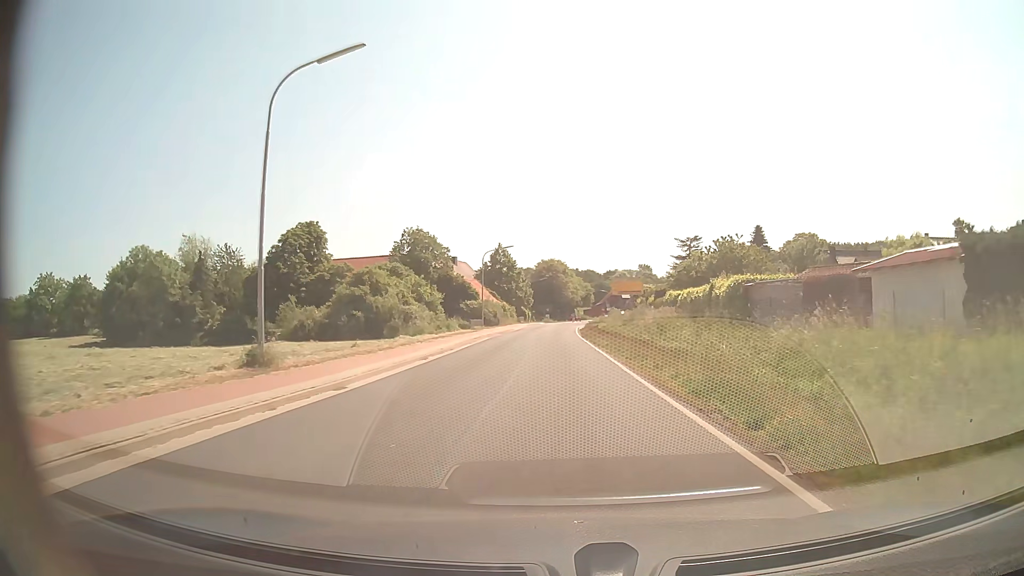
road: secondary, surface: asphalt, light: Day
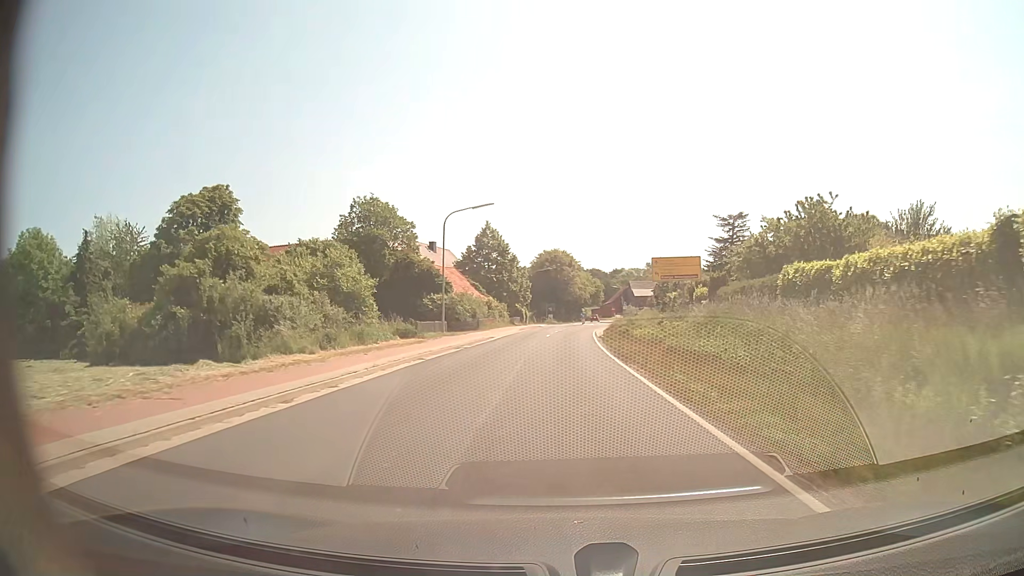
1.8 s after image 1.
(-0.1, +24.1) m; 0°
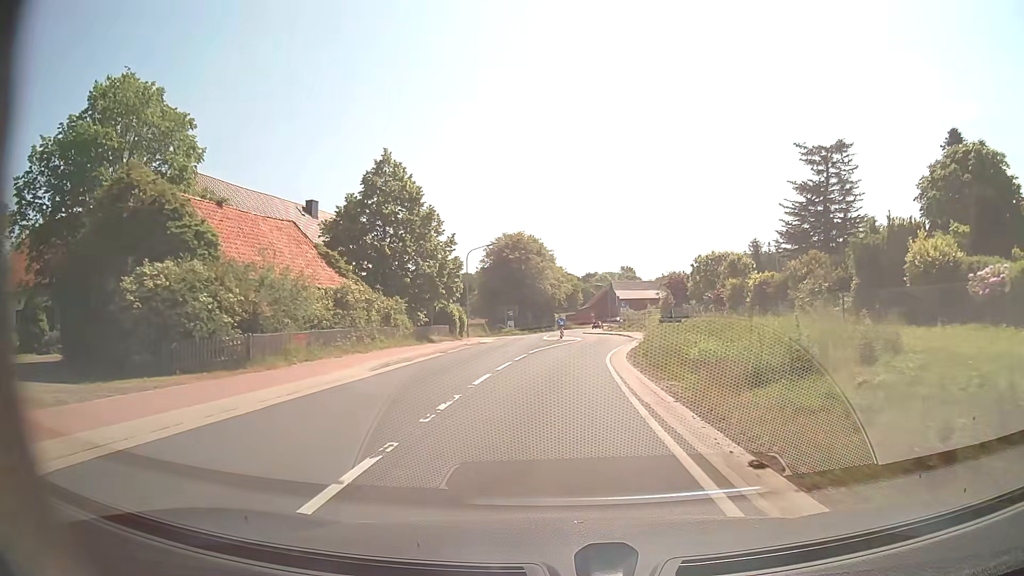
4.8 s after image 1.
(+0.8, +37.4) m; +2°
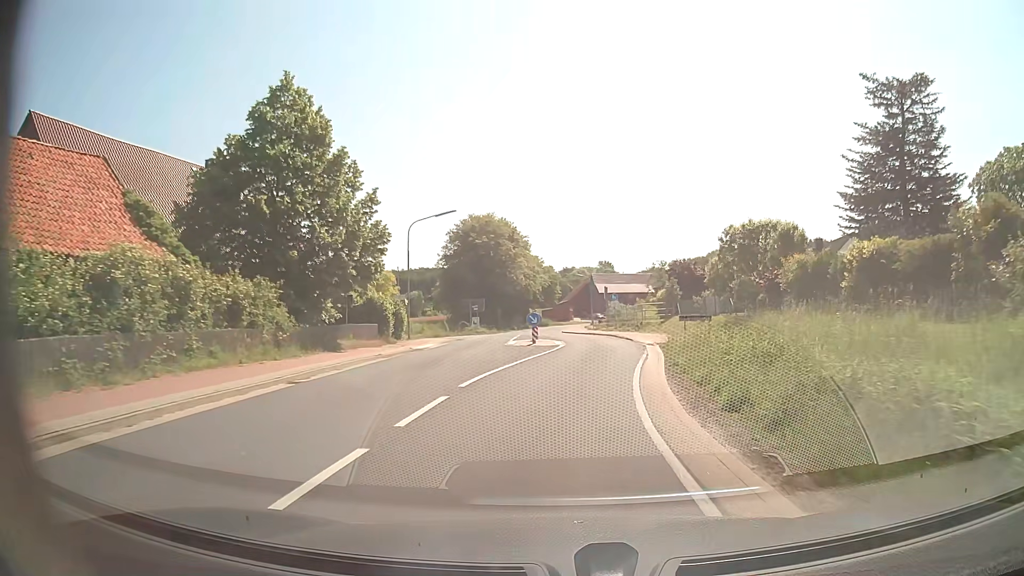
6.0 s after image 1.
(+0.2, +14.1) m; +2°
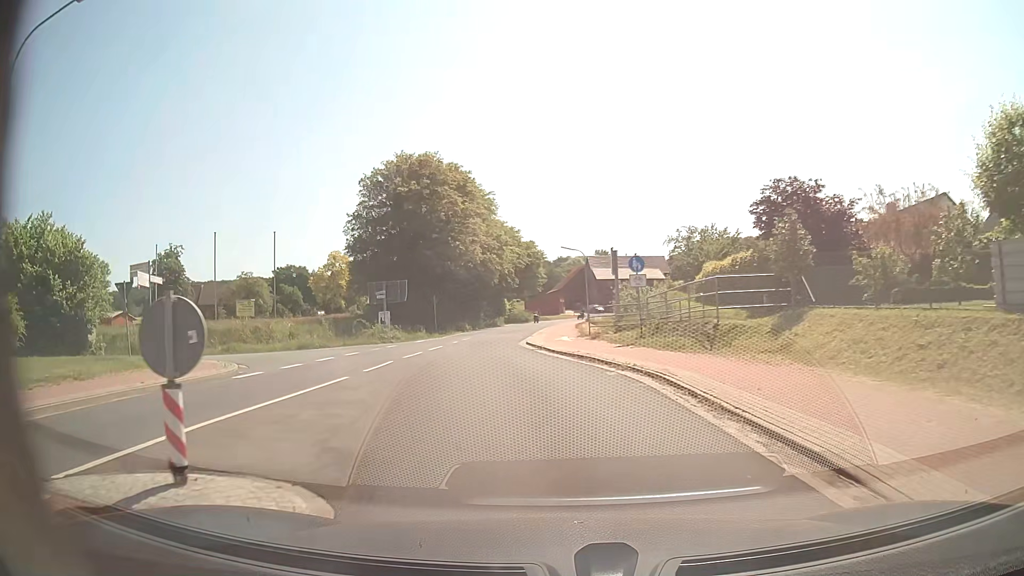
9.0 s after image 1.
(+1.6, +30.6) m; +1°
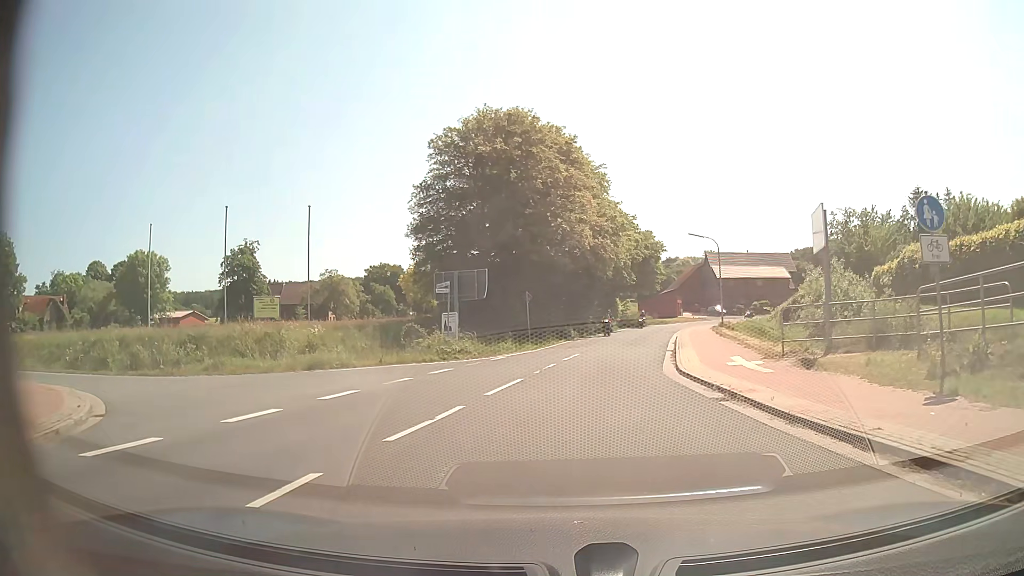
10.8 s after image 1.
(-1.5, +12.8) m; -10°
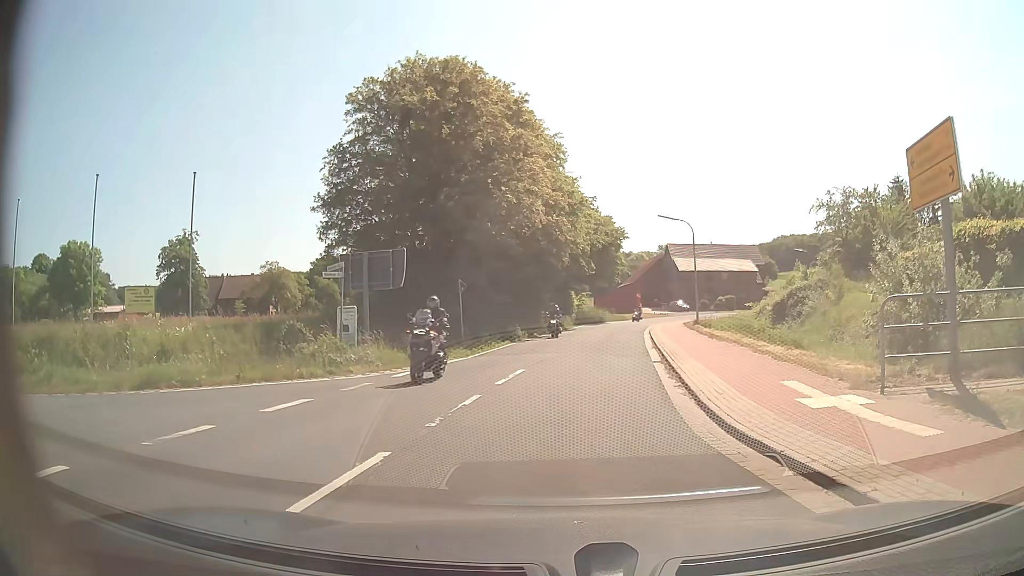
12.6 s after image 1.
(+0.2, +7.7) m; +4°
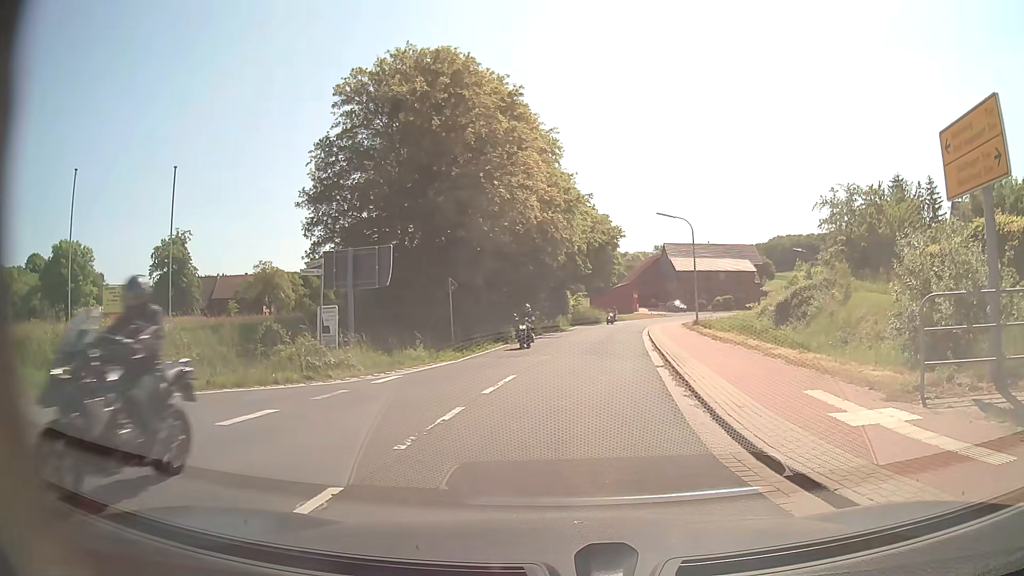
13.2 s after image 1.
(0.0, +1.3) m; 0°
